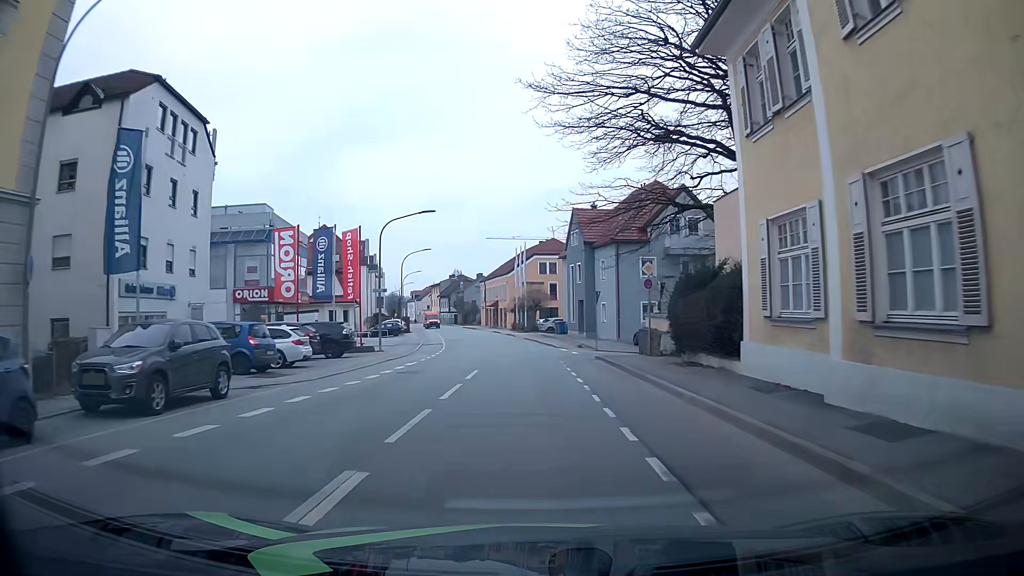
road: tertiary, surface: asphalt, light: Day
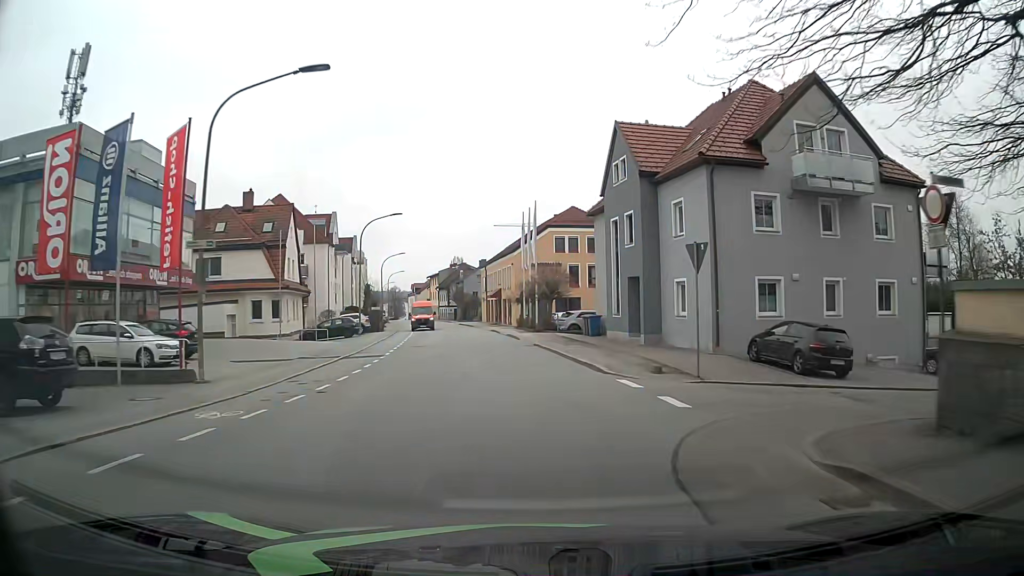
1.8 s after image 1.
(0.0, +21.5) m; -1°
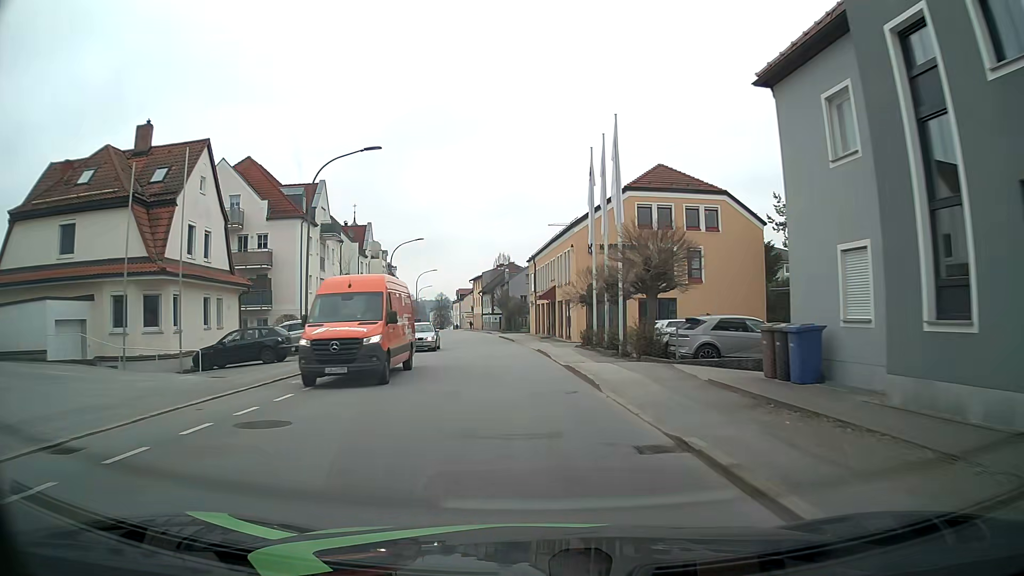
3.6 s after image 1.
(-0.8, +22.0) m; -5°
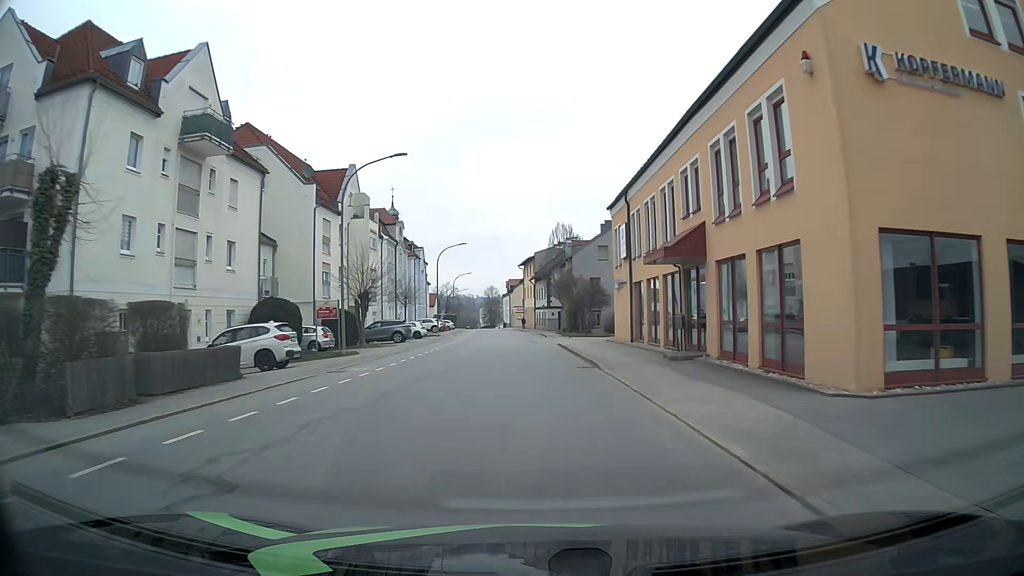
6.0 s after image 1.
(-1.3, +29.6) m; -5°
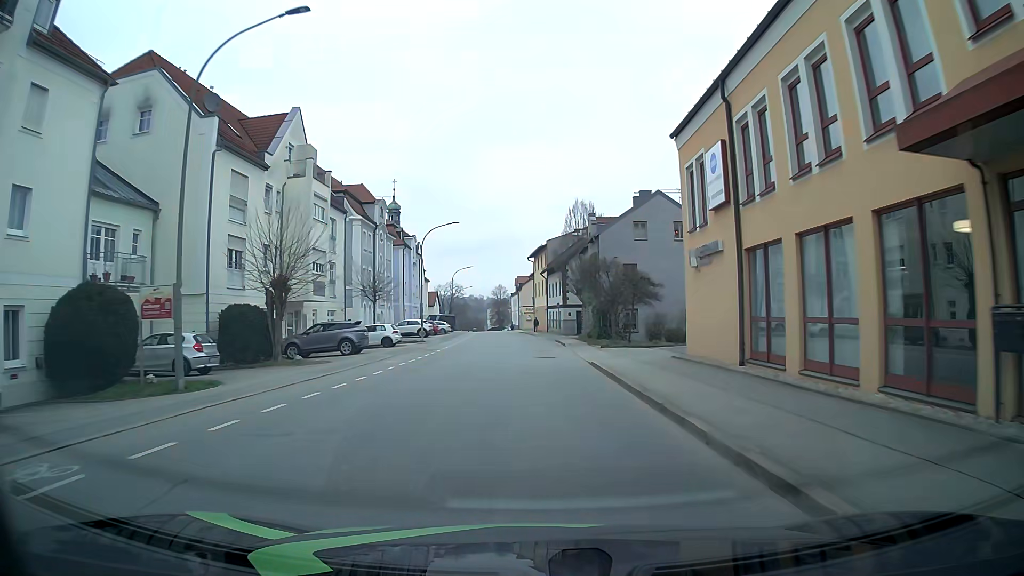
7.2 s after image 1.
(-0.1, +15.0) m; -1°
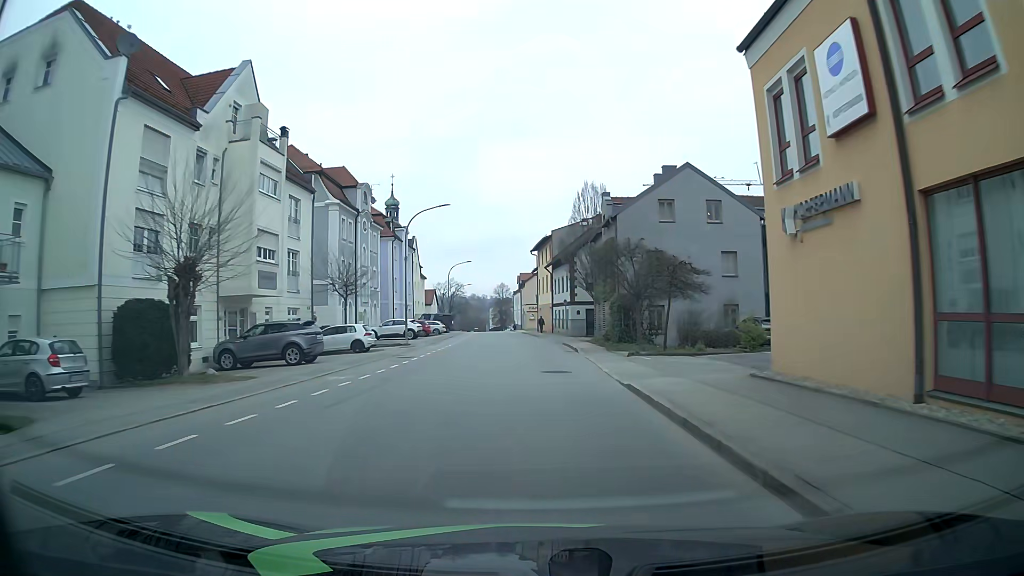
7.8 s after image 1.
(0.0, +7.6) m; 0°
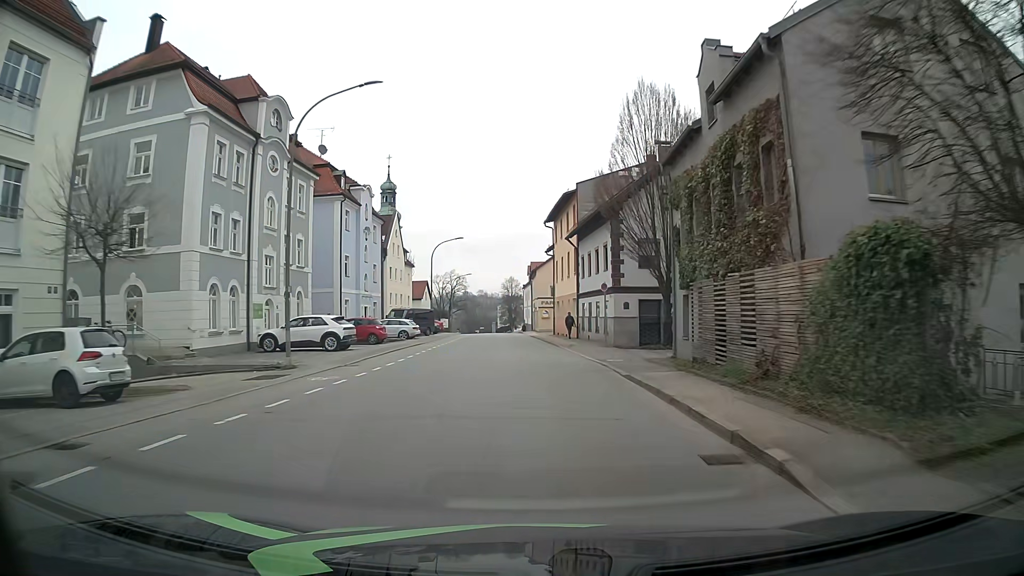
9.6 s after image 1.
(-0.2, +22.7) m; 0°
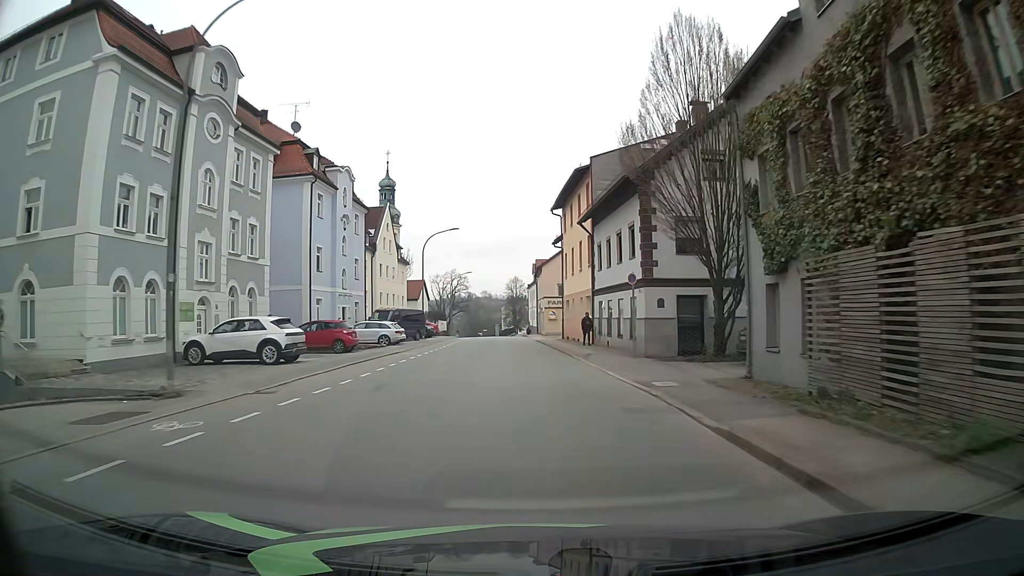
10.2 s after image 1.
(-0.1, +7.6) m; -1°
(0, +10) (0, +20) (-1, +30) (-1, +40) (-2, +50) (-2, +60) (-3, +70) (-3, +80) (-3, +90) (-4, +100) m
